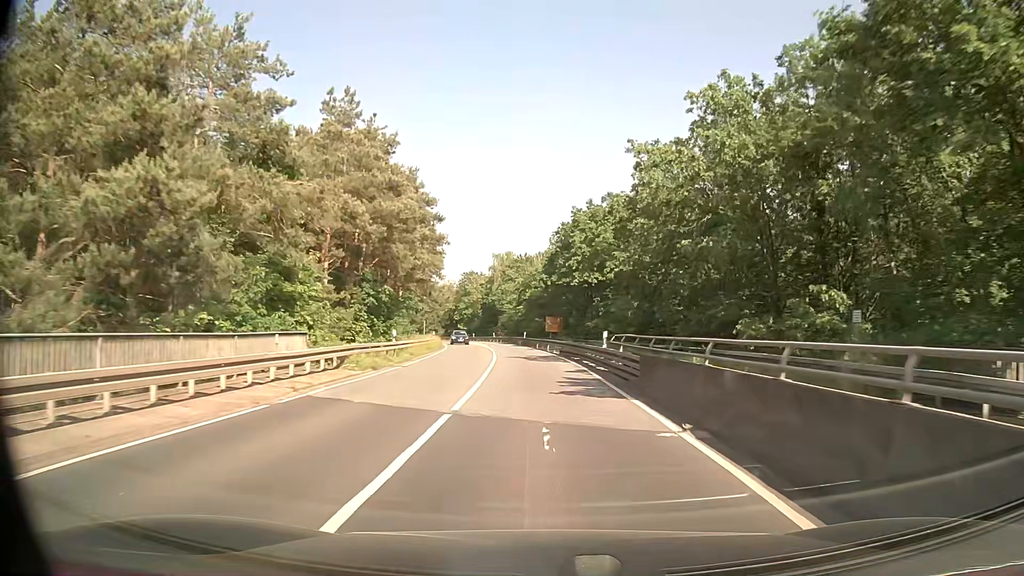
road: secondary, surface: asphalt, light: Day
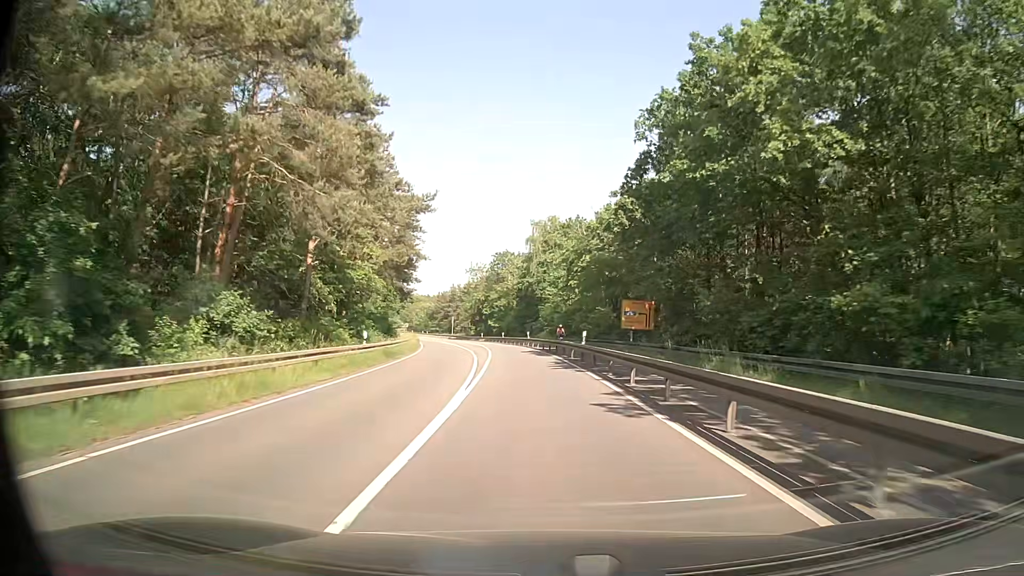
(-1.4, +38.7) m; -5°
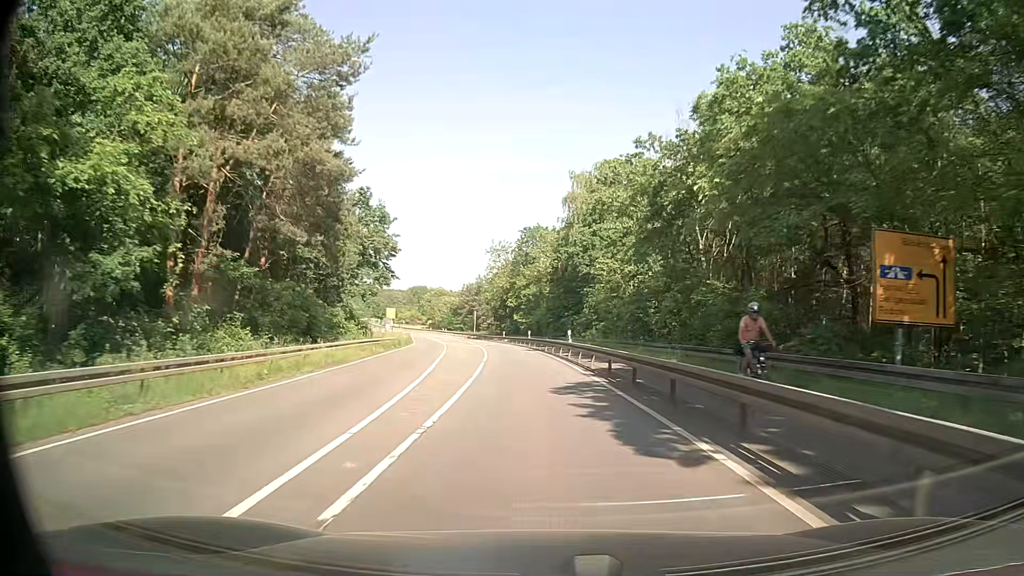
(-0.5, +28.7) m; -3°
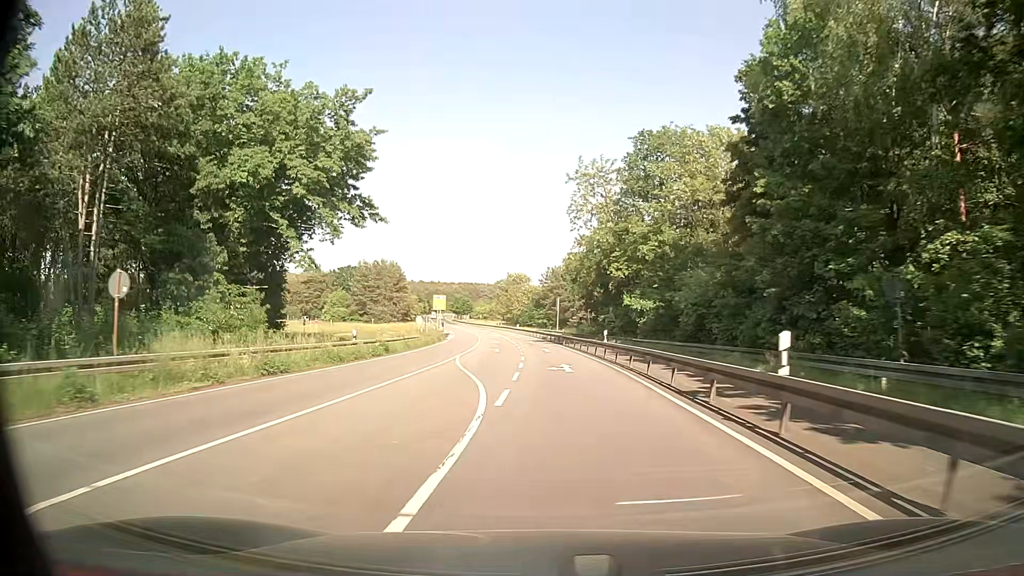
(-2.6, +47.4) m; -8°
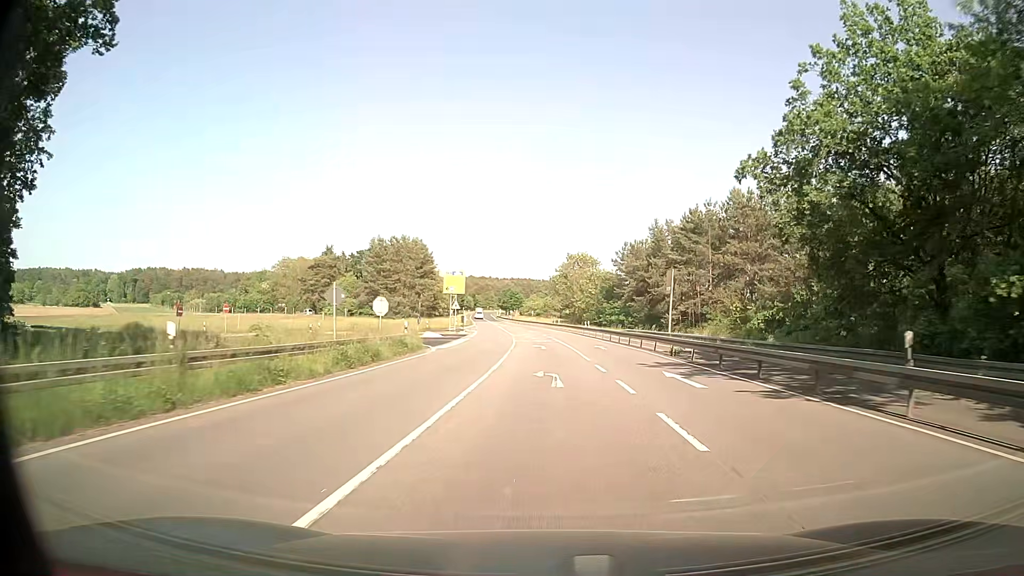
(-3.2, +46.4) m; -5°
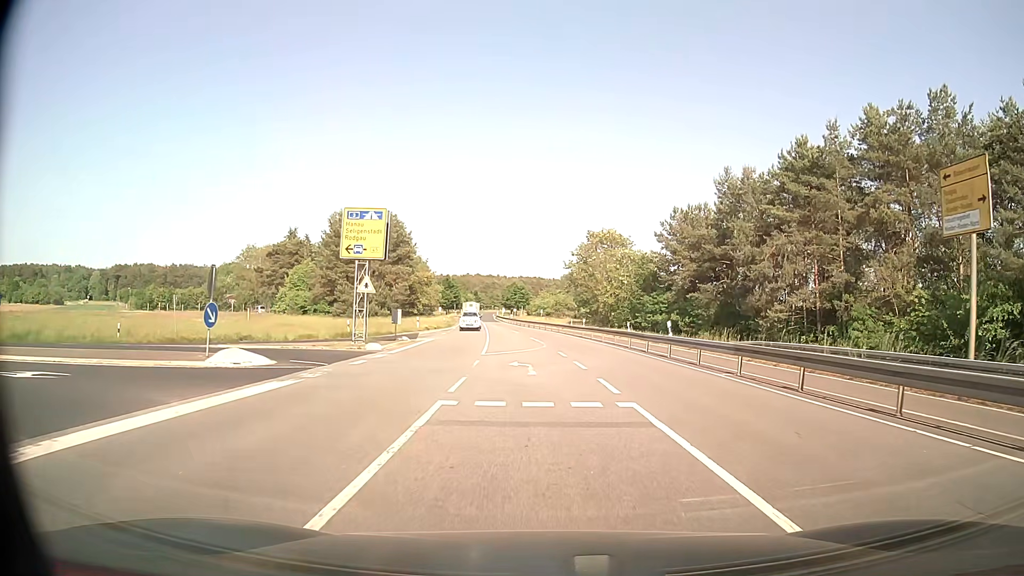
(-0.1, +35.1) m; -1°
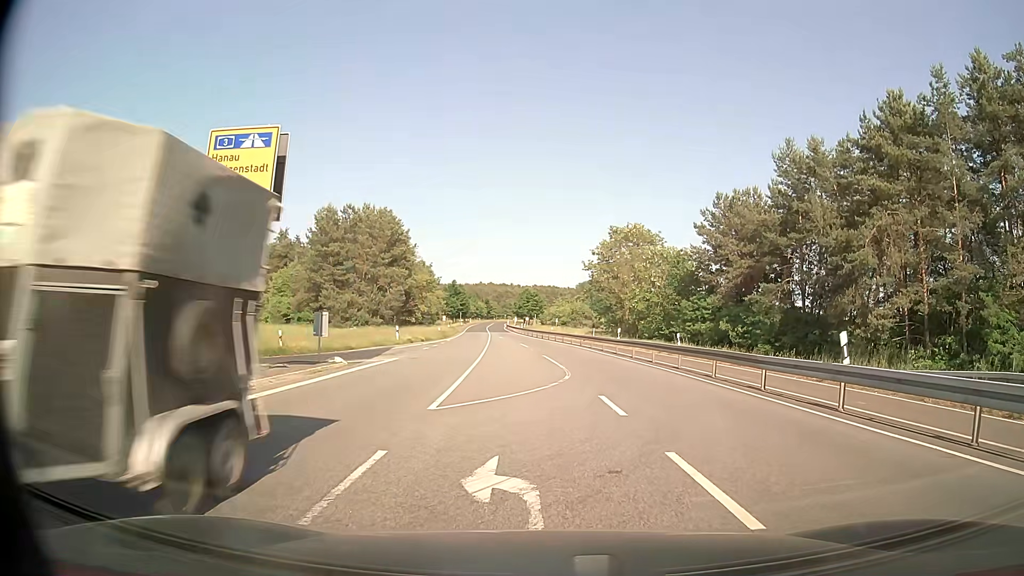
(-0.1, +13.5) m; -1°
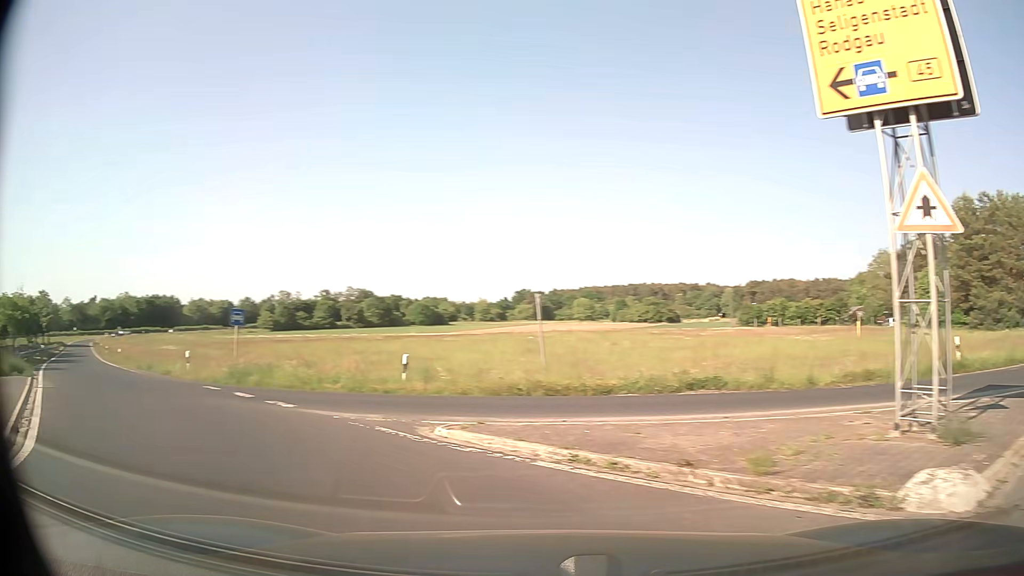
(-2.9, +8.9) m; -53°
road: trunk_link
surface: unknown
(-5, +9) (-11, +16) (-18, +23) (-25, +30) (-32, +37) (-39, +45) (-46, +52) (-53, +59) (-60, +66) (-67, +74) m
